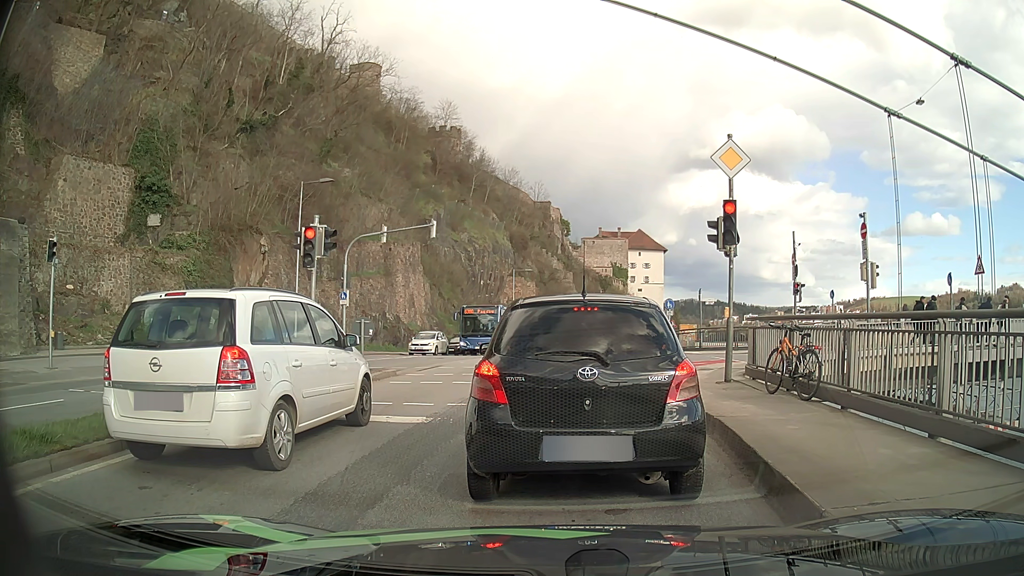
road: primary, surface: asphalt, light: Day
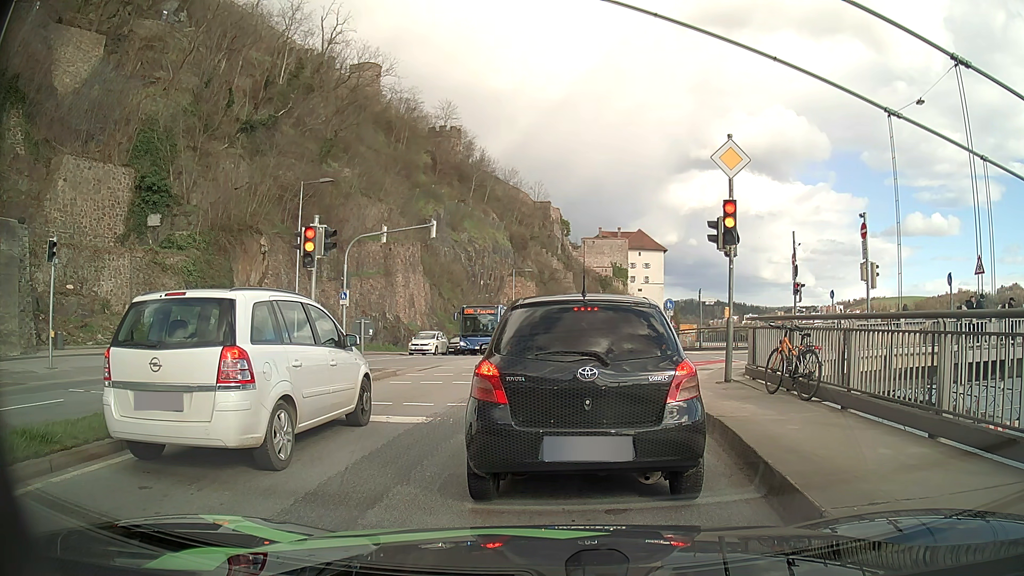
(0.0, 0.0) m; 0°
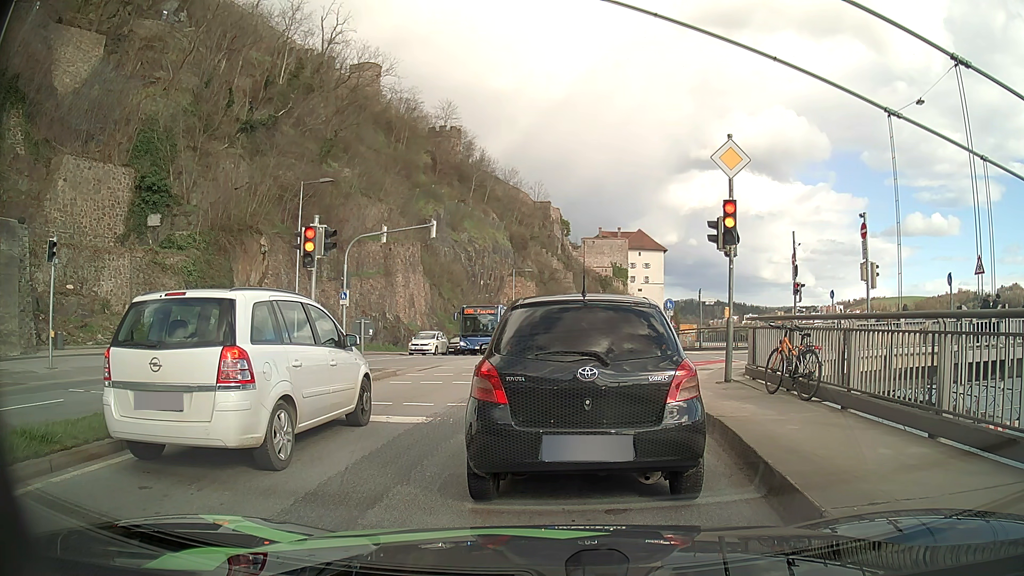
(0.0, 0.0) m; 0°
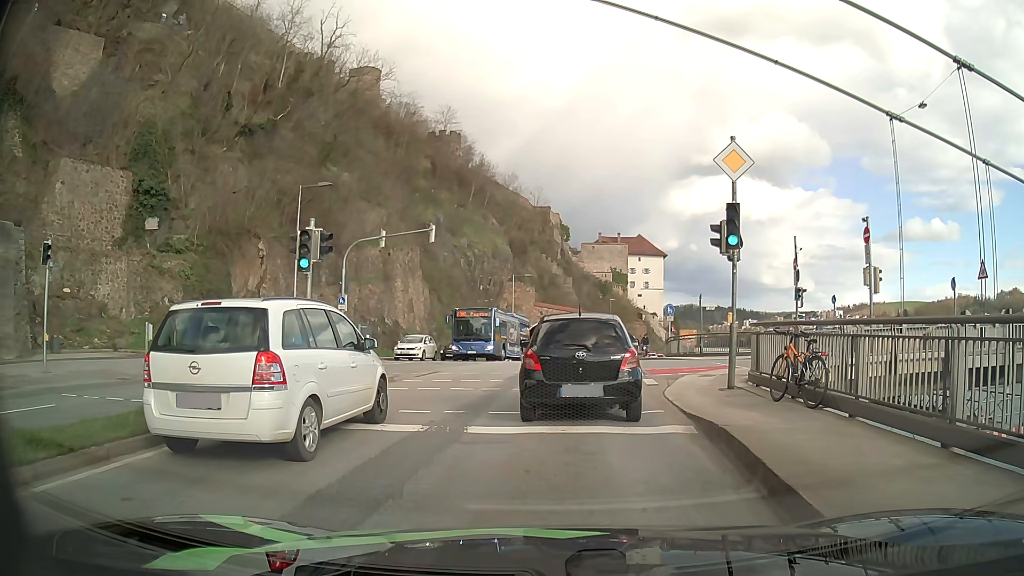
(0.0, +0.3) m; 0°
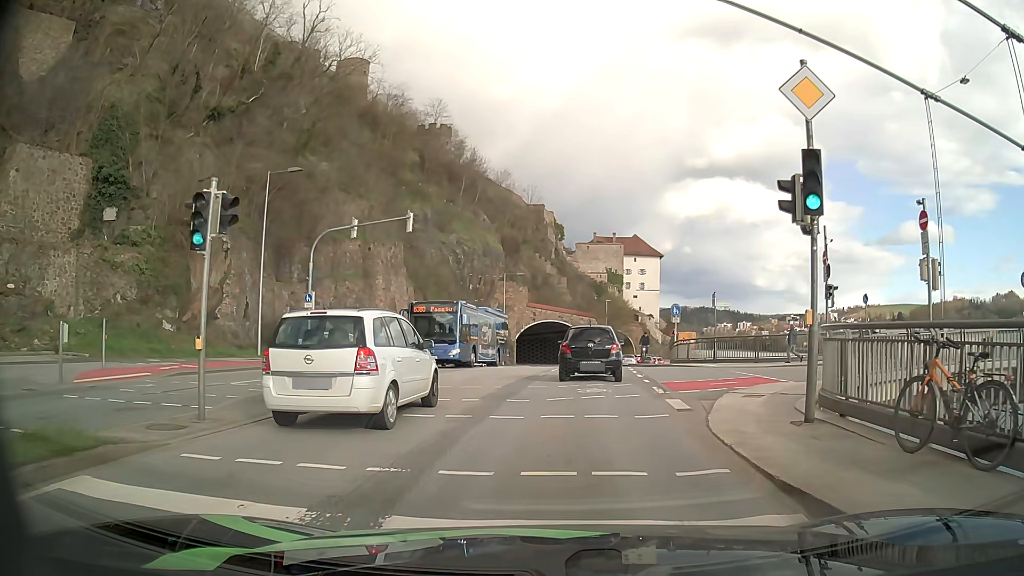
(+0.2, +4.6) m; +3°
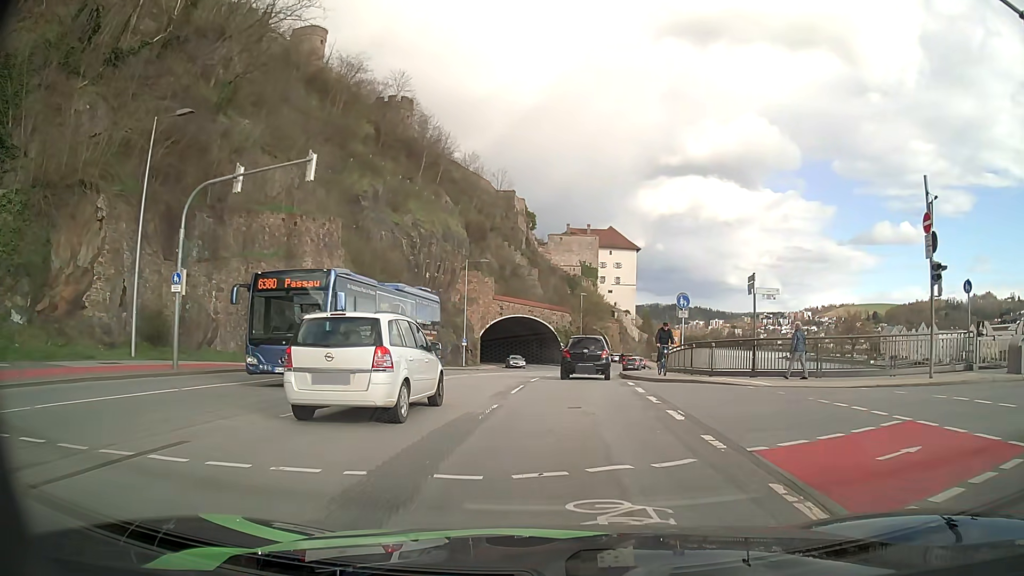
(+0.2, +10.4) m; +2°
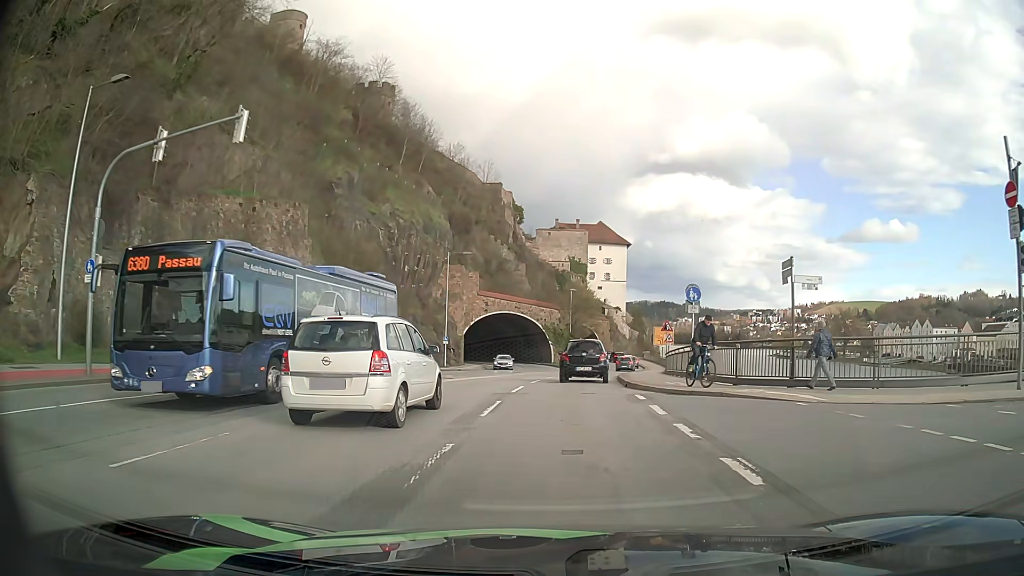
(+0.1, +4.6) m; +2°
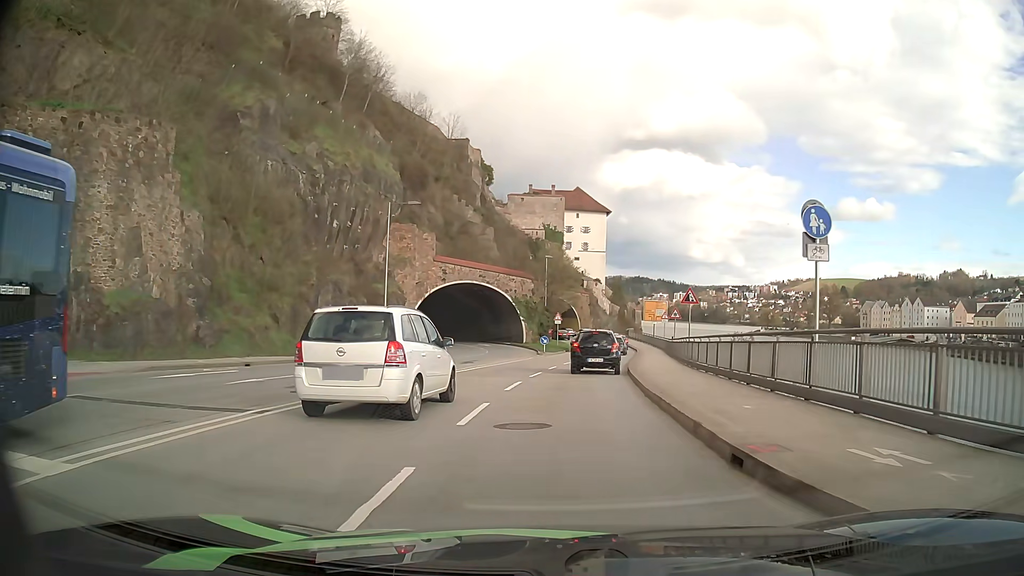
(+0.2, +13.9) m; +2°
(0, +10) (+1, +20) (+2, +30) (+3, +40) (+5, +50) (+6, +60) (+7, +70) (+7, +80) (+7, +90) (+5, +99) m
